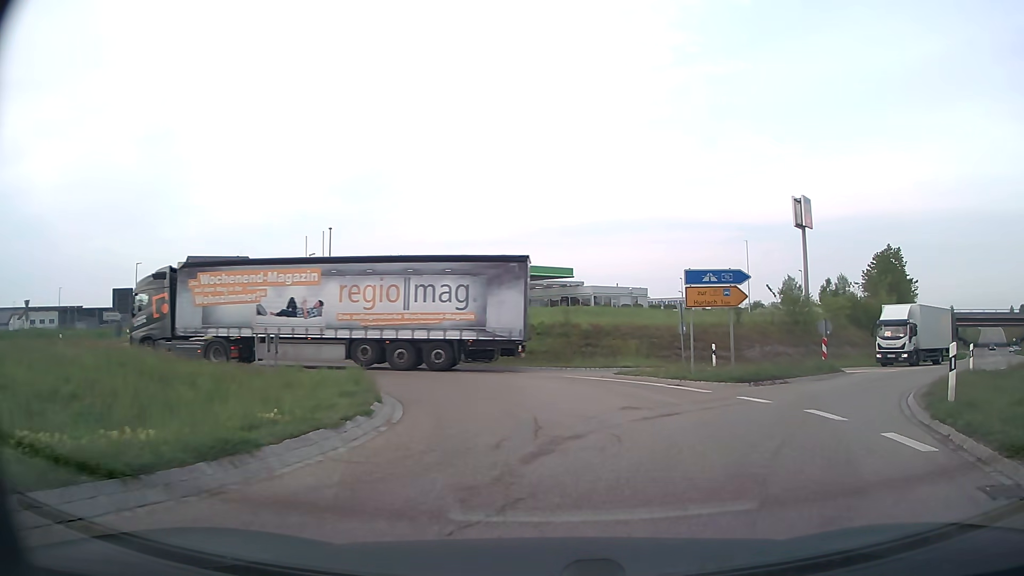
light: Day
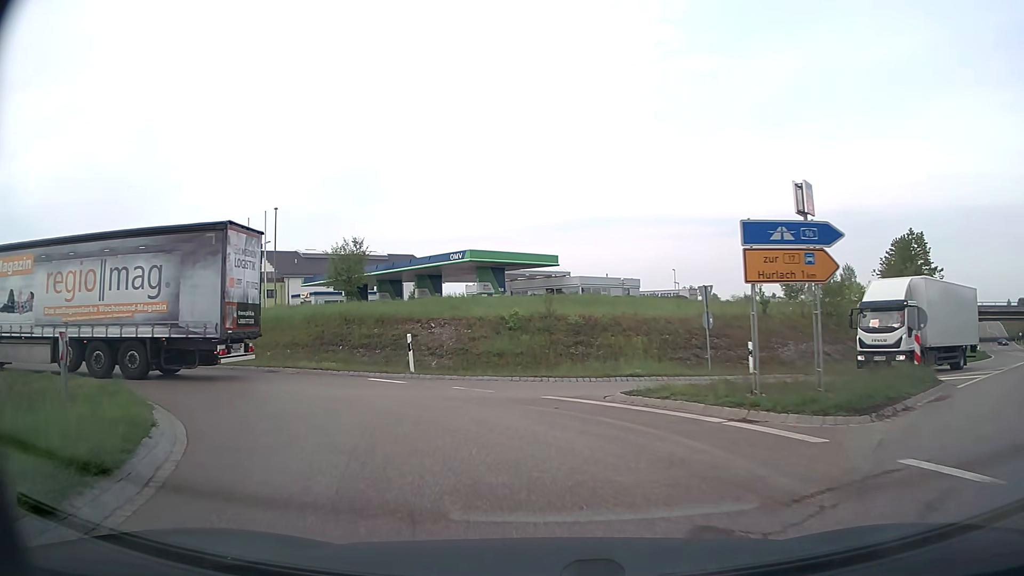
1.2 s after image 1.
(+0.4, +8.0) m; +2°
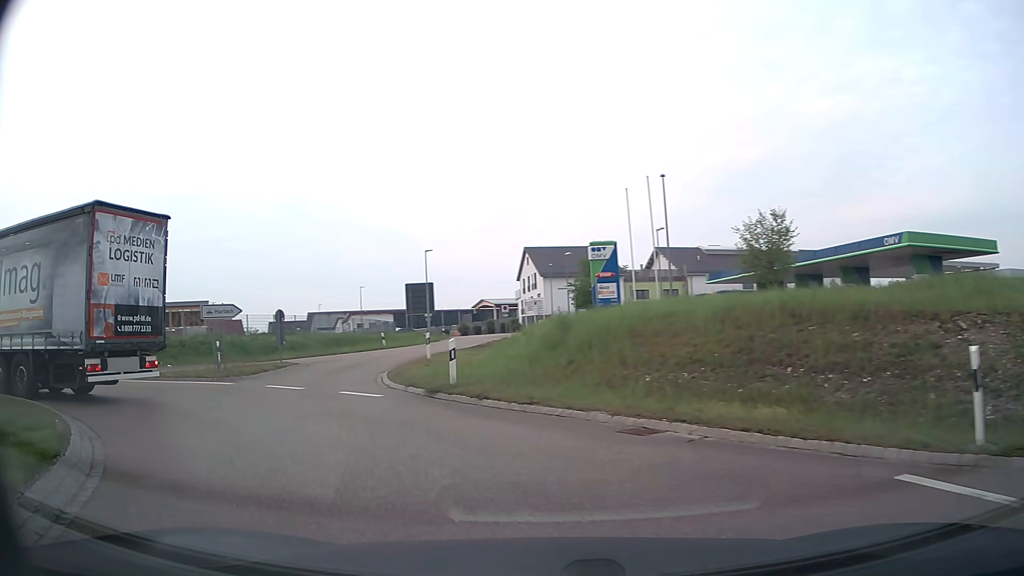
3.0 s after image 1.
(-3.3, +11.3) m; -35°
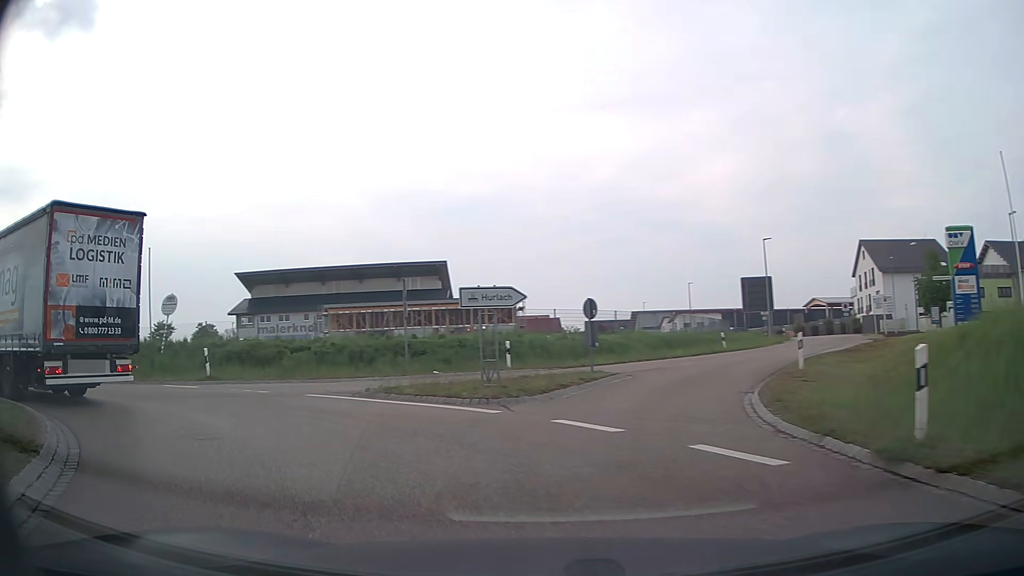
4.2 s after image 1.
(-1.8, +7.5) m; -27°
(-3, +9) (-12, +15) (-21, +17) (-30, +21) (-38, +27) (-45, +35) (-50, +44) (-54, +53) (-58, +62) (-61, +71) m
